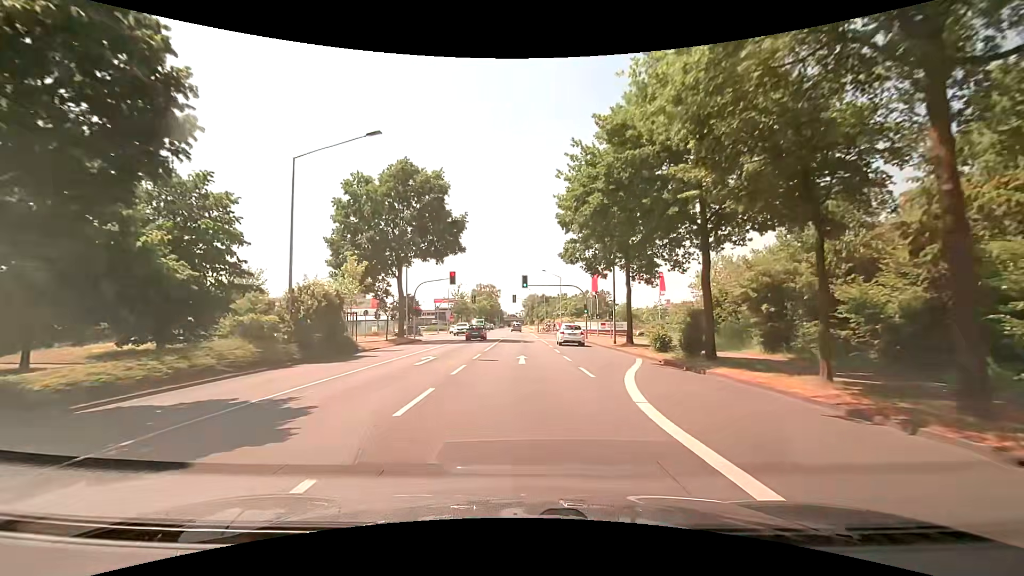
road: secondary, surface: asphalt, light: Day
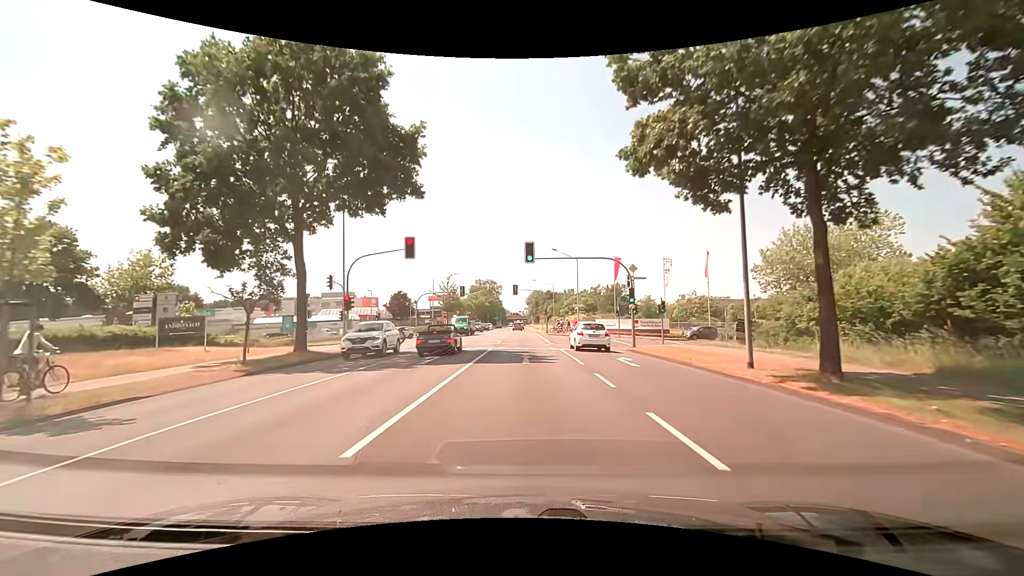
(0.0, +20.5) m; 0°
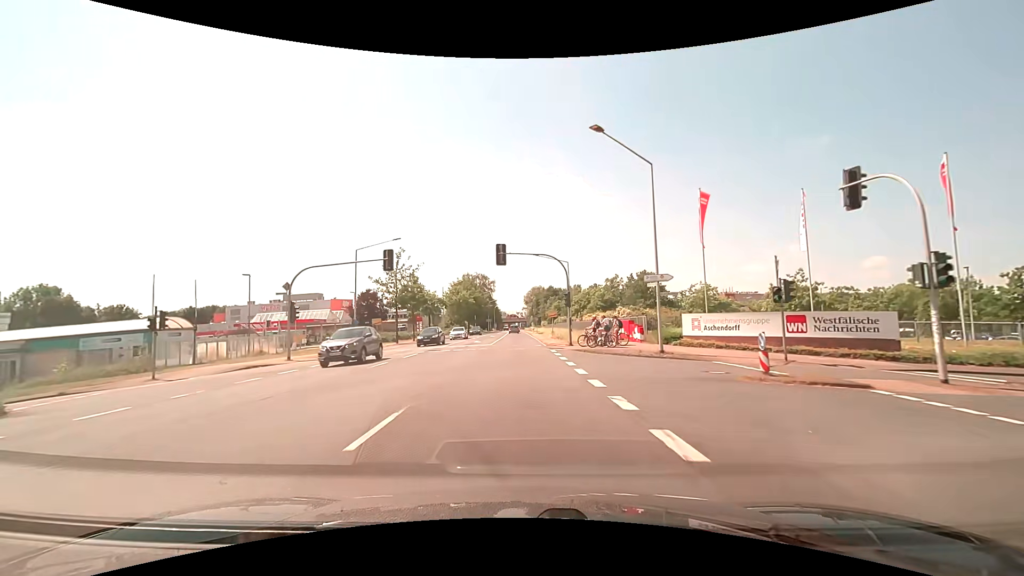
(-0.2, +35.9) m; 0°
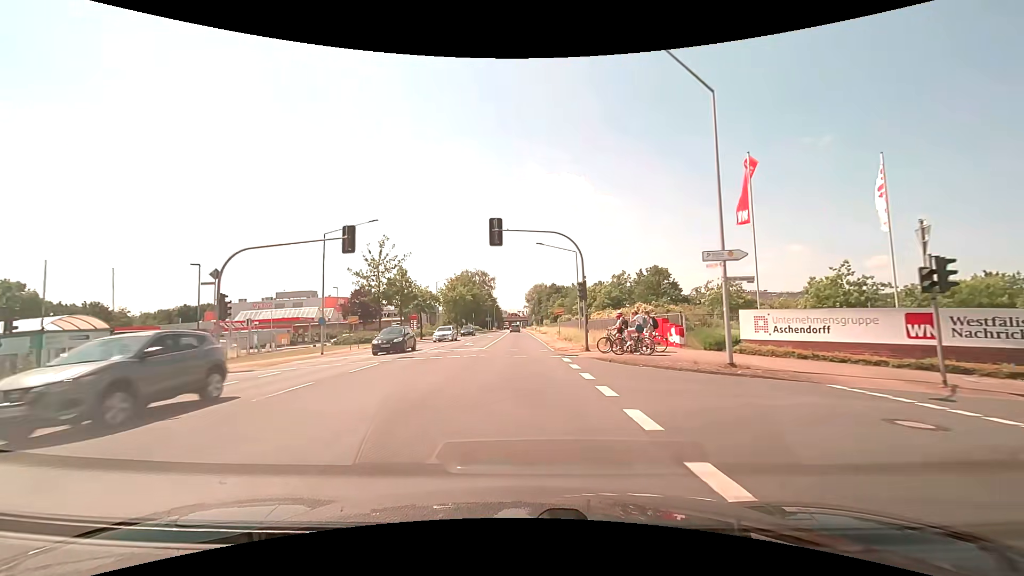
(0.0, +7.5) m; 0°
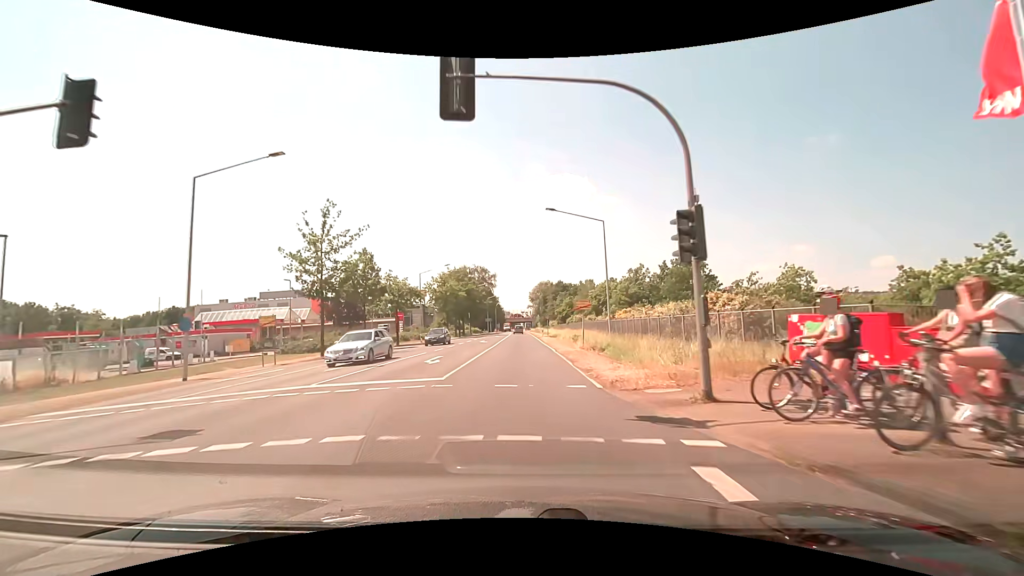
(-0.1, +15.2) m; -1°
(0, +10) (0, +20) (0, +30) (0, +40) (0, +50) (0, +60) (-1, +70) (-1, +80) (-1, +90) (-1, +100) m
